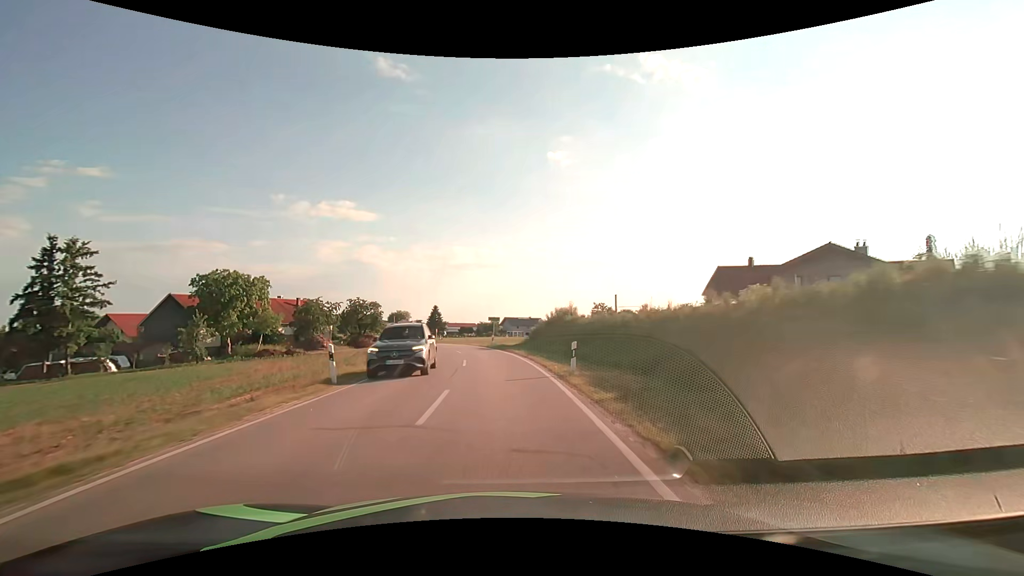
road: secondary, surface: asphalt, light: Day
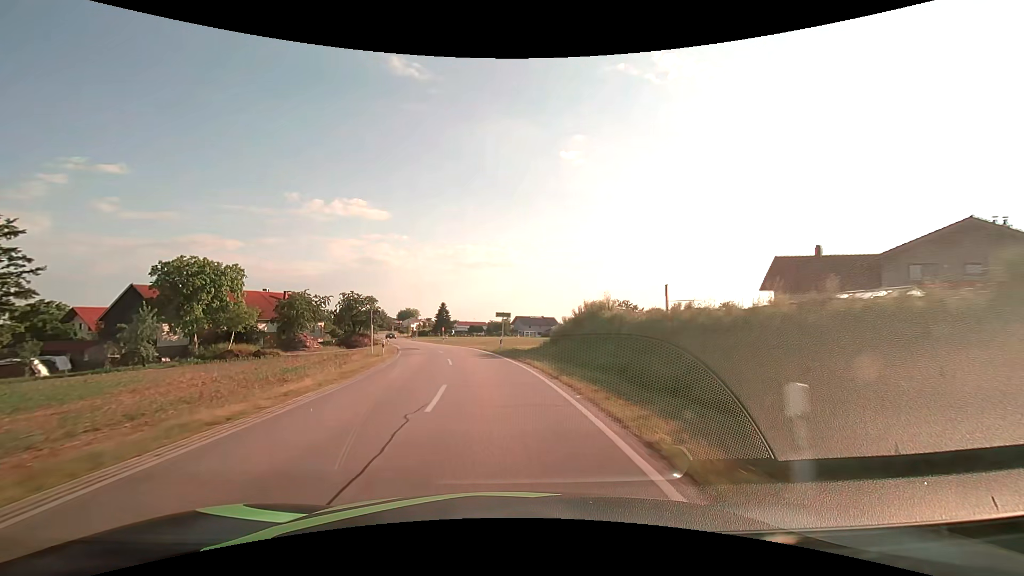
(-0.1, +10.7) m; -1°
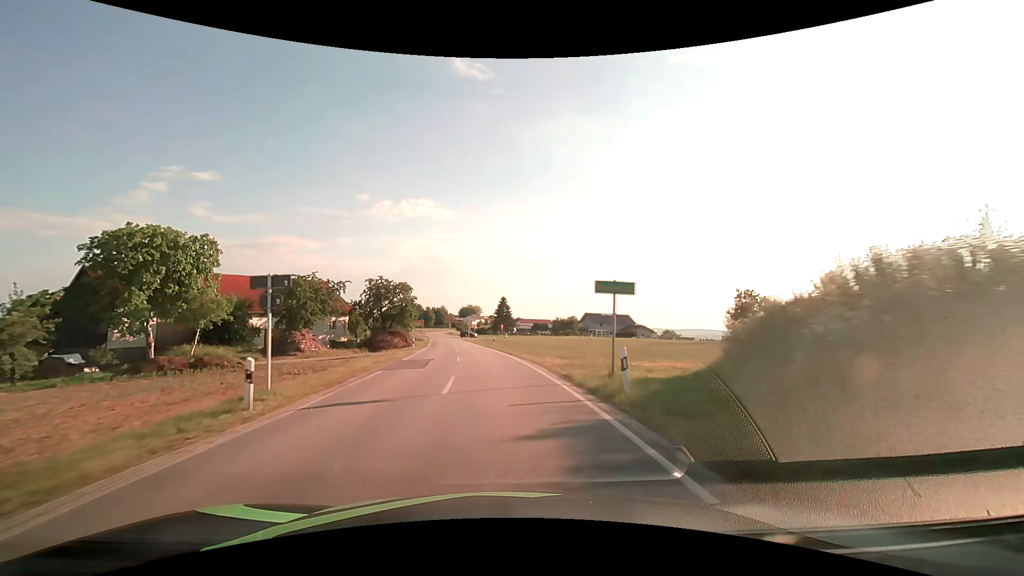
(-1.3, +21.4) m; -7°
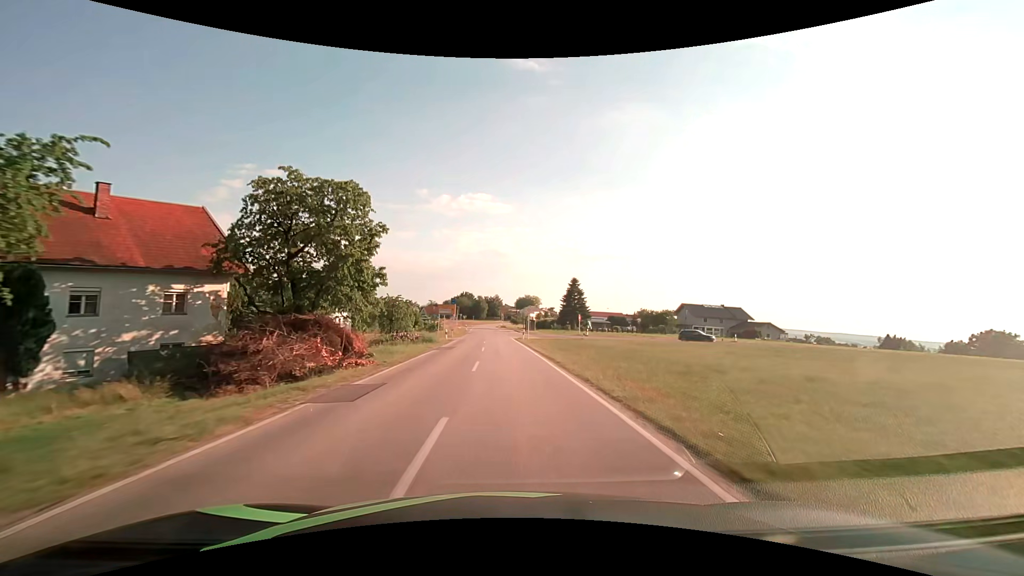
(-3.6, +42.7) m; -7°
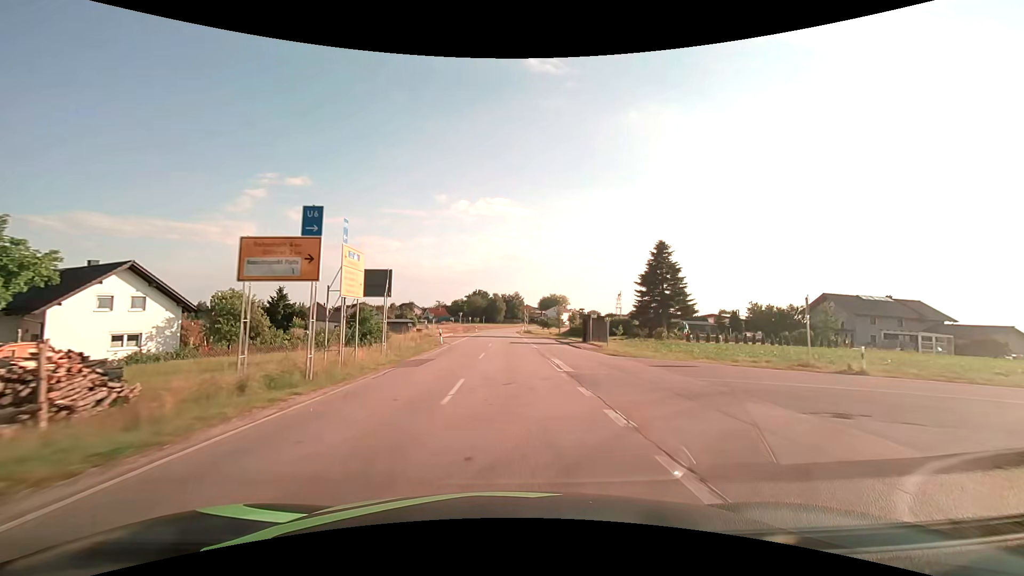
(-1.0, +53.6) m; -2°
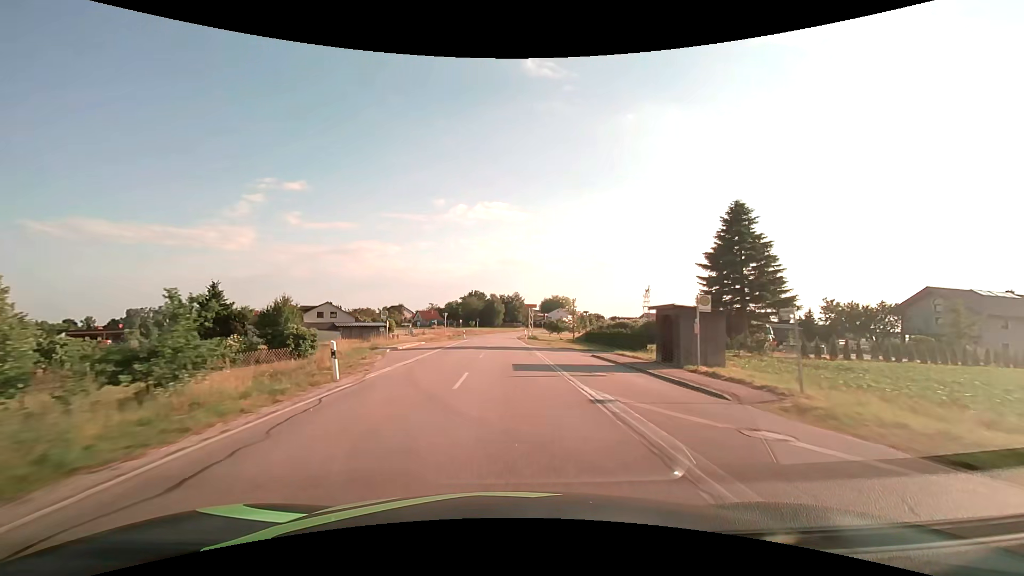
(0.0, +21.3) m; 0°
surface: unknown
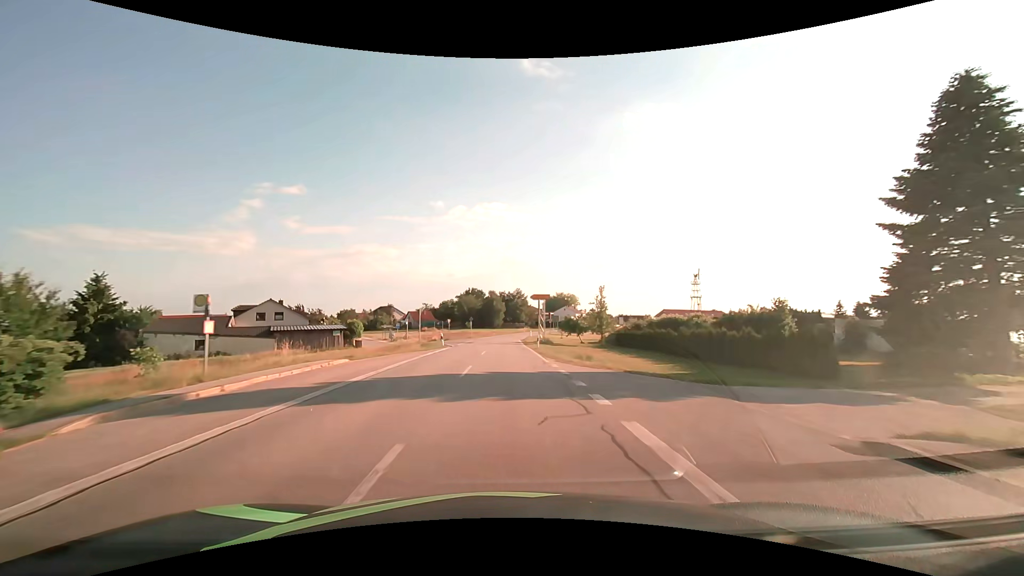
(0.0, +21.1) m; 0°
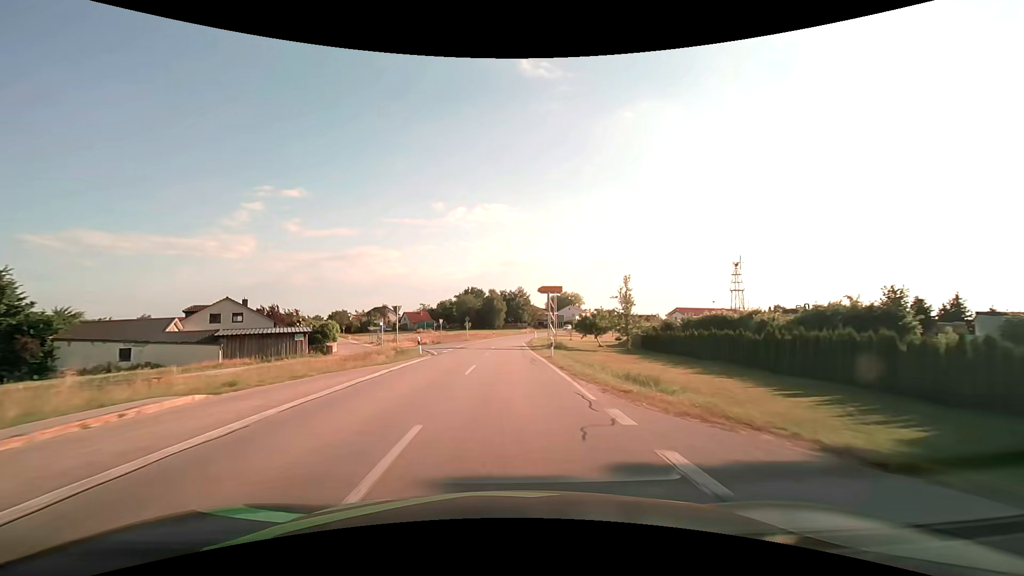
(0.0, +10.5) m; 0°
(0, +10) (0, +20) (0, +30) (0, +40) (0, +50) (0, +60) (+1, +70) (+2, +80) (+4, +90) (+6, +100) m
